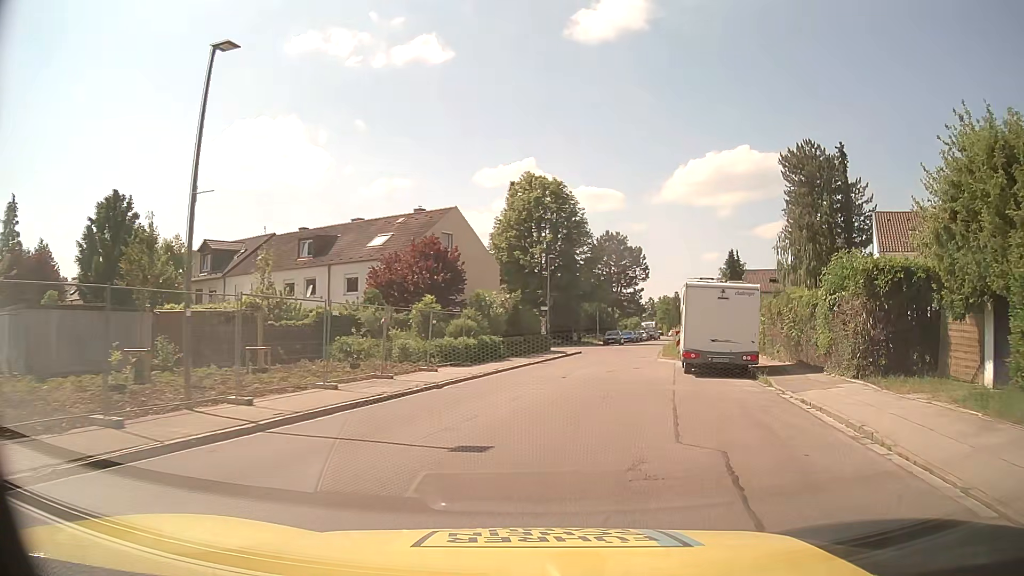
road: residential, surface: asphalt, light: Day
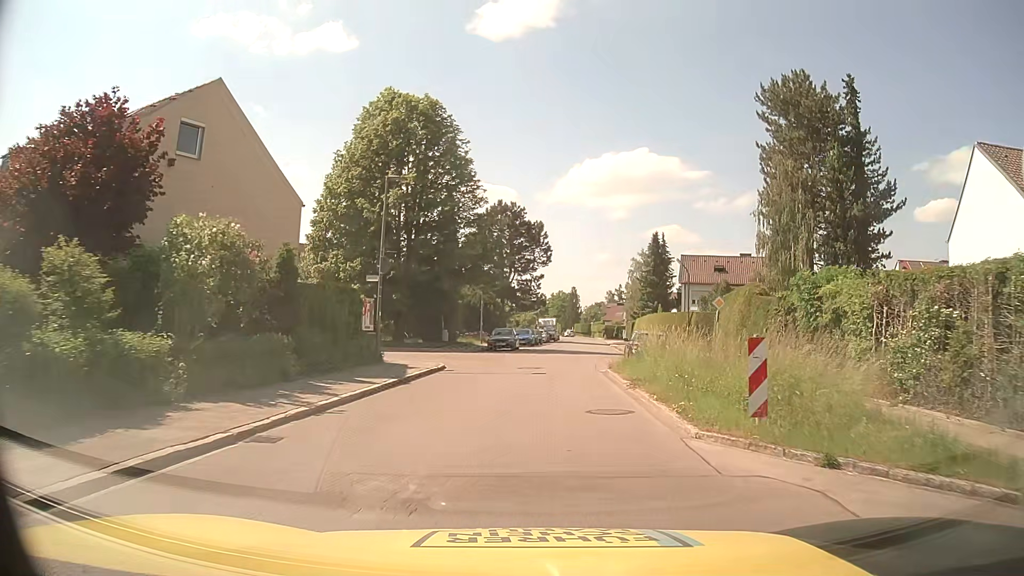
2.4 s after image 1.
(+2.4, +22.5) m; +10°
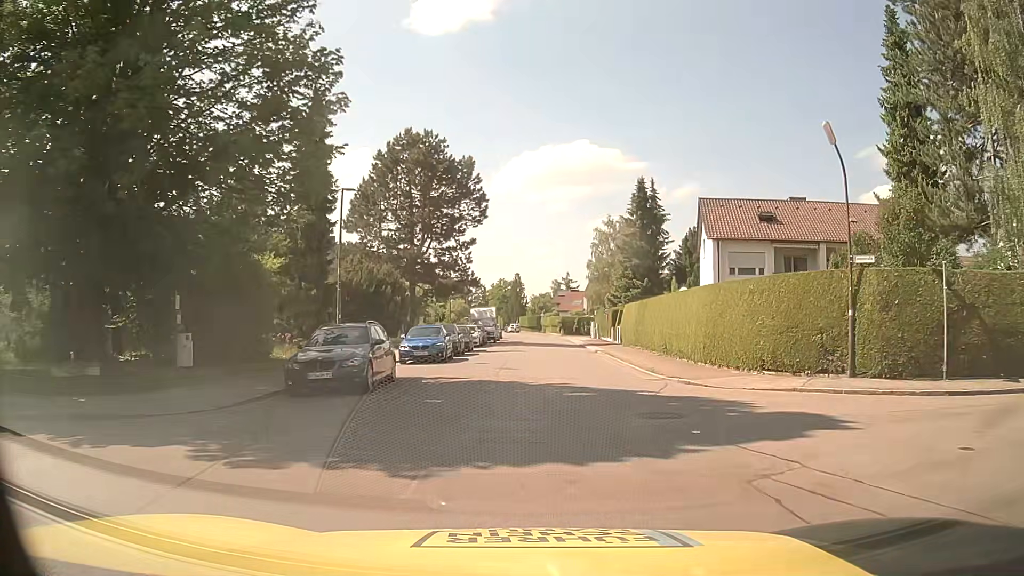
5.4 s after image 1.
(+1.1, +28.5) m; +5°
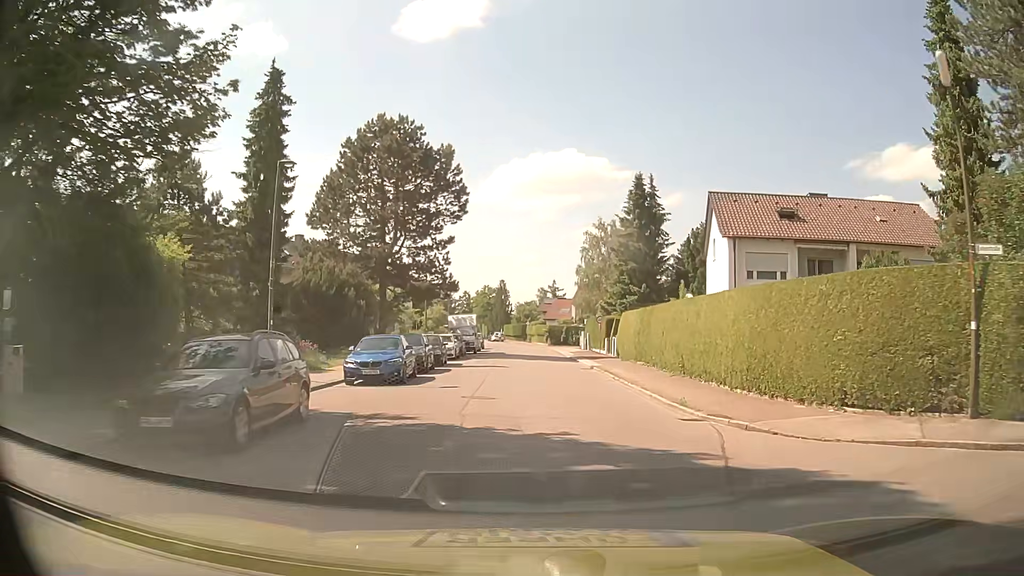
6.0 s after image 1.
(0.0, +5.7) m; 0°
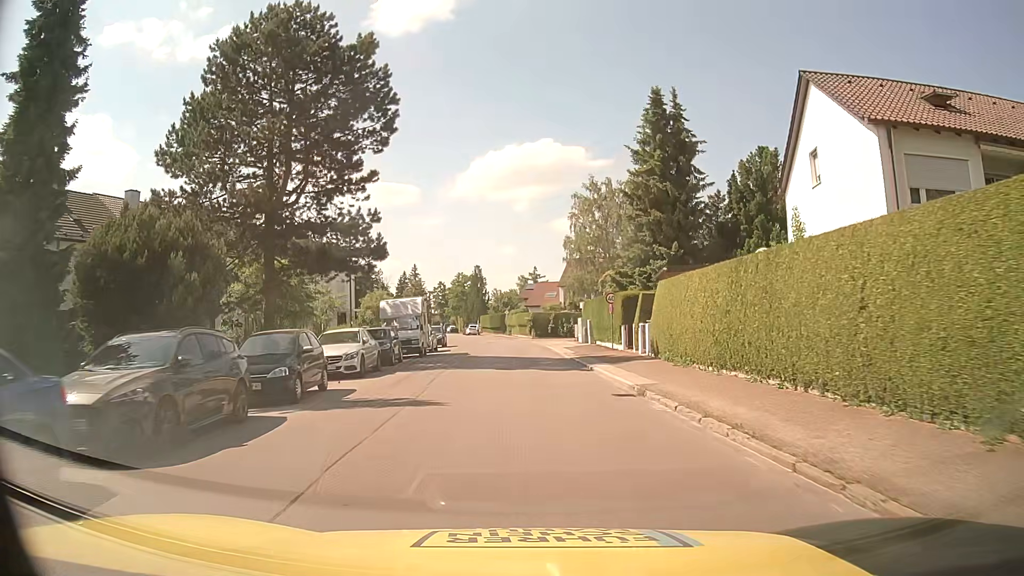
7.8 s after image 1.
(+0.5, +17.4) m; +2°
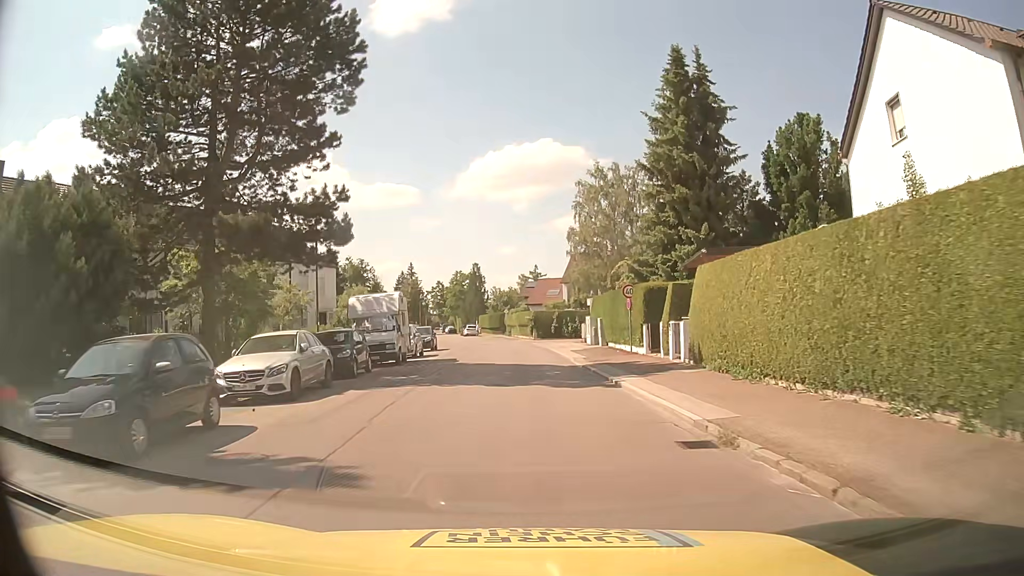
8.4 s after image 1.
(0.0, +5.9) m; 0°
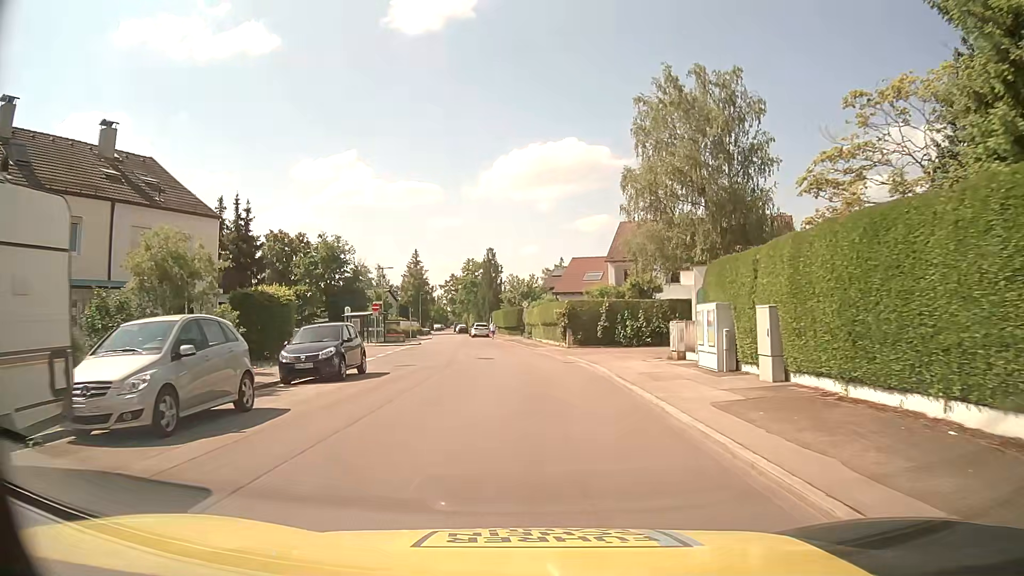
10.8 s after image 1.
(-0.2, +23.8) m; -2°
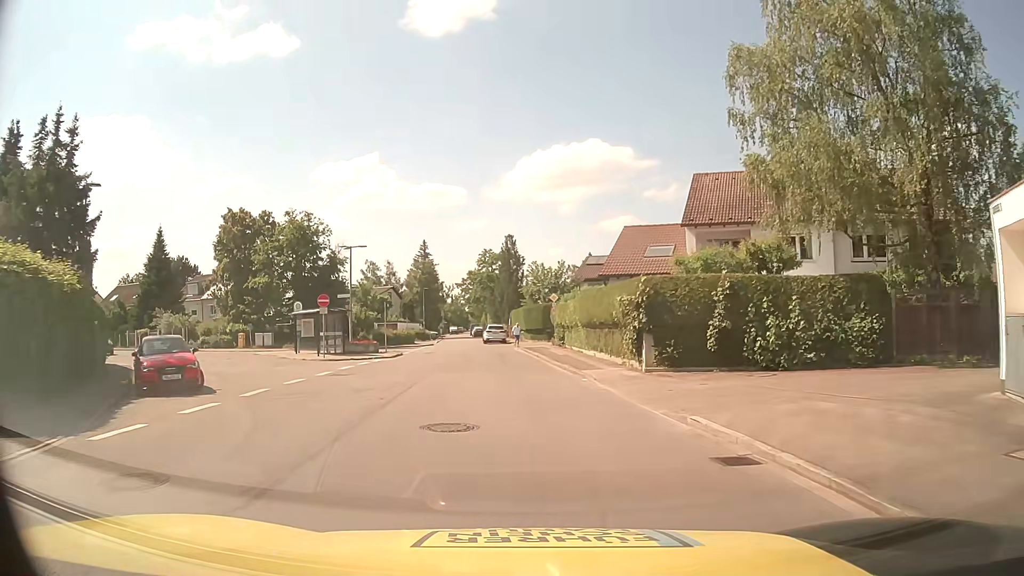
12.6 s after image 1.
(-0.3, +18.1) m; -2°
(0, +10) (-1, +20) (-1, +30) (-2, +40) (-3, +50) (-6, +60) (-7, +69) (-7, +79) (-7, +89) (-8, +99) m
